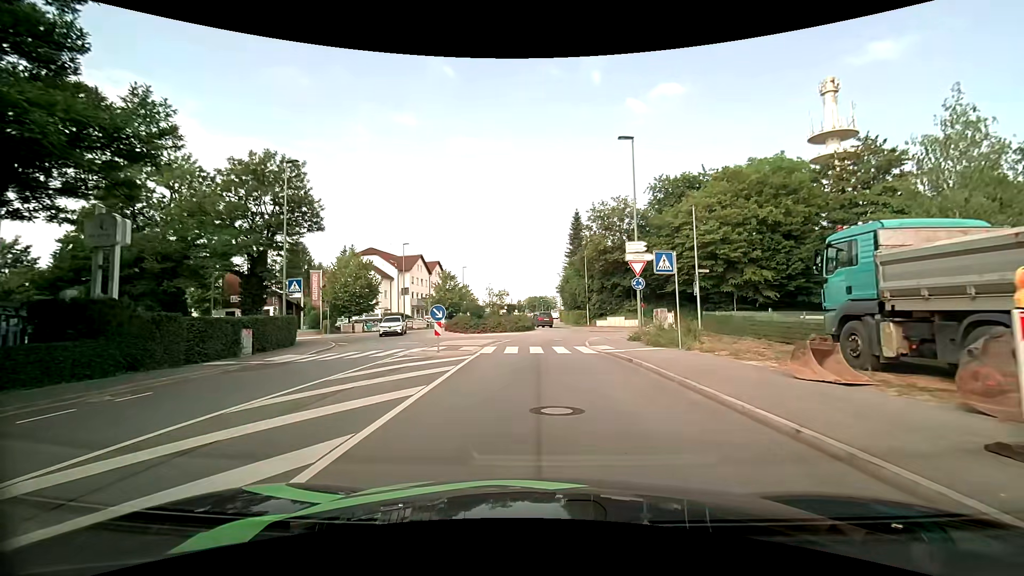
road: tertiary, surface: asphalt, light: Day
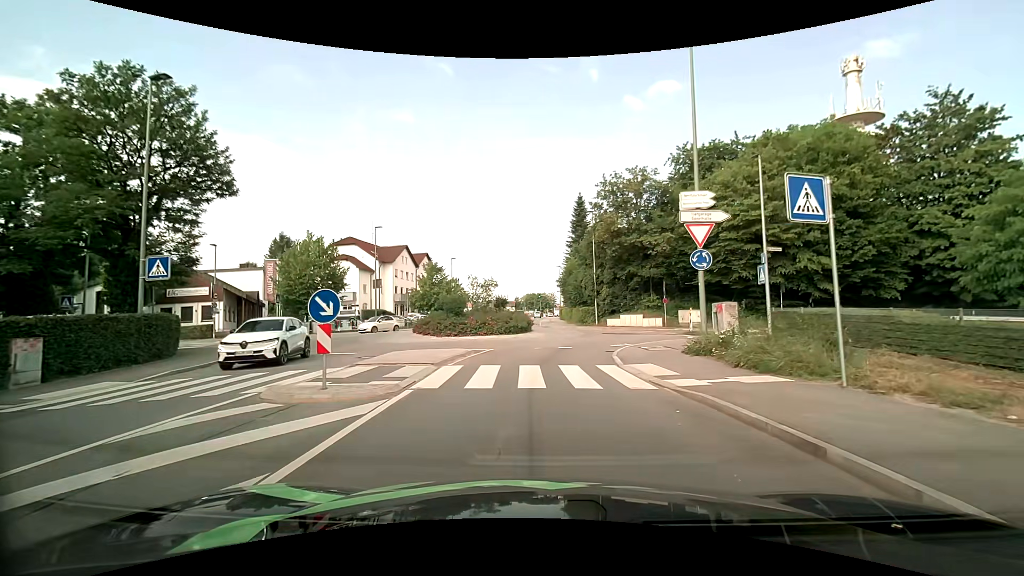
(0.0, +9.5) m; 0°
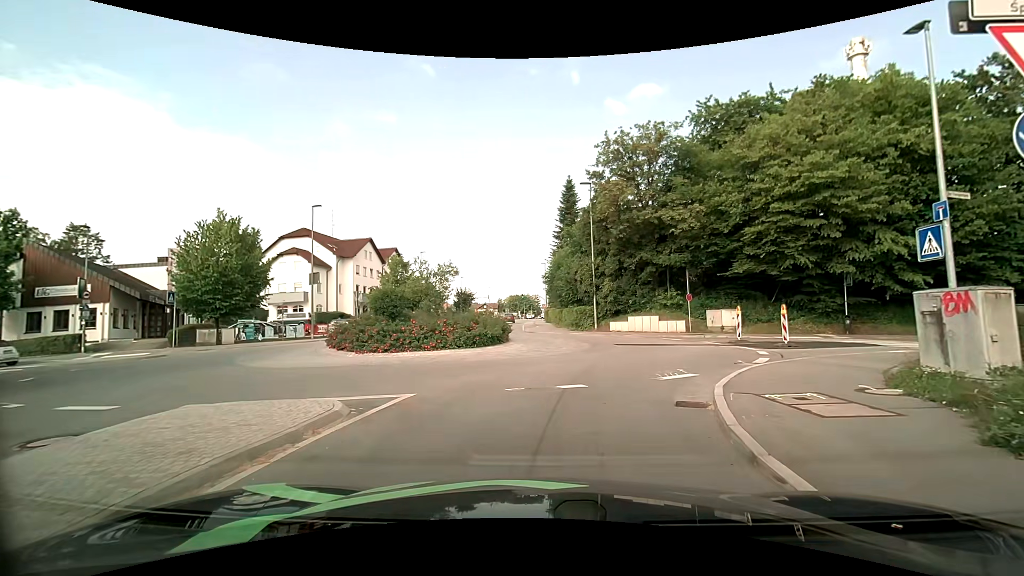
(0.0, +10.3) m; +2°
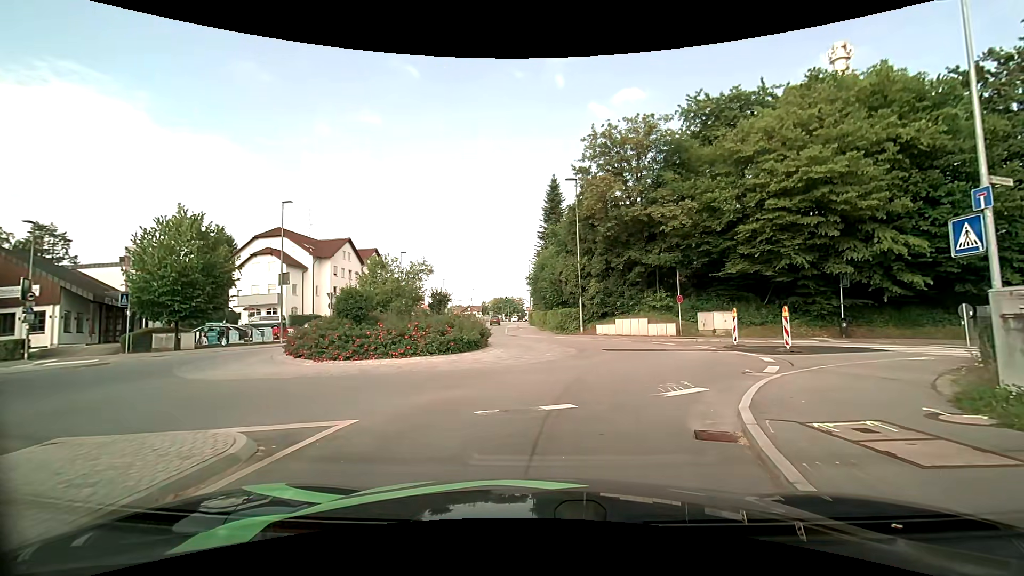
(0.0, +1.8) m; +2°
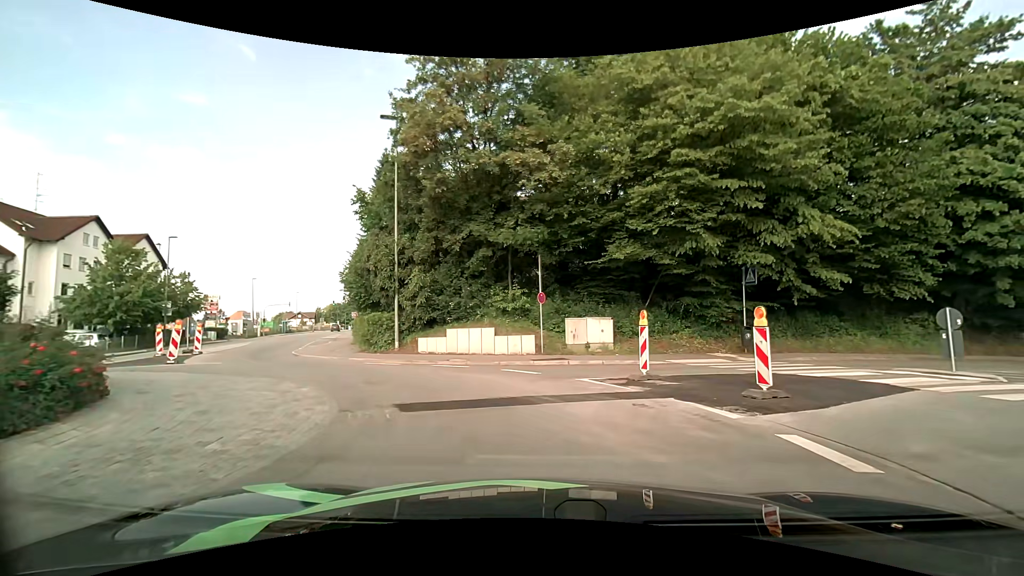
(+1.5, +11.1) m; +17°
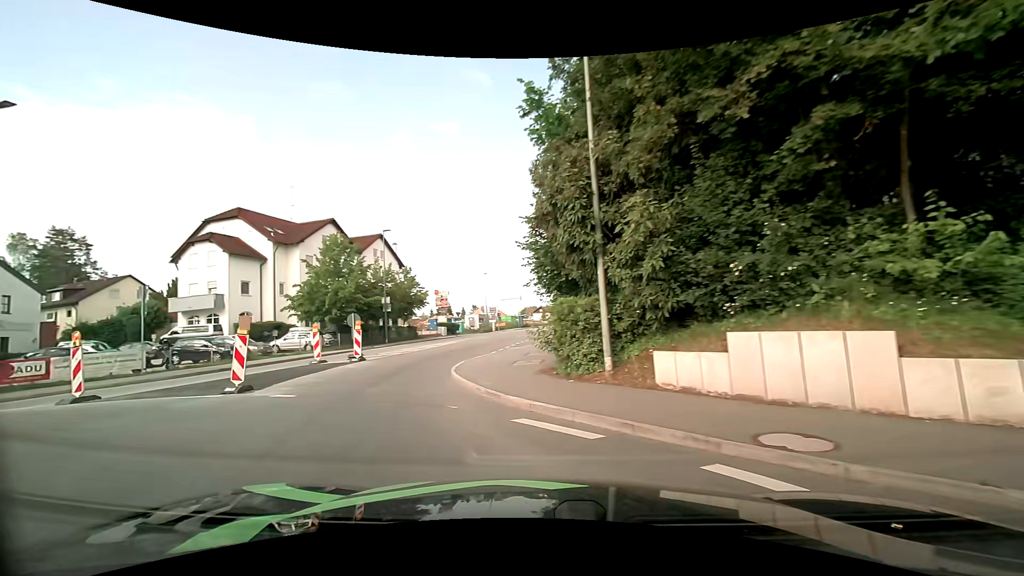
(-1.6, +11.6) m; -27°
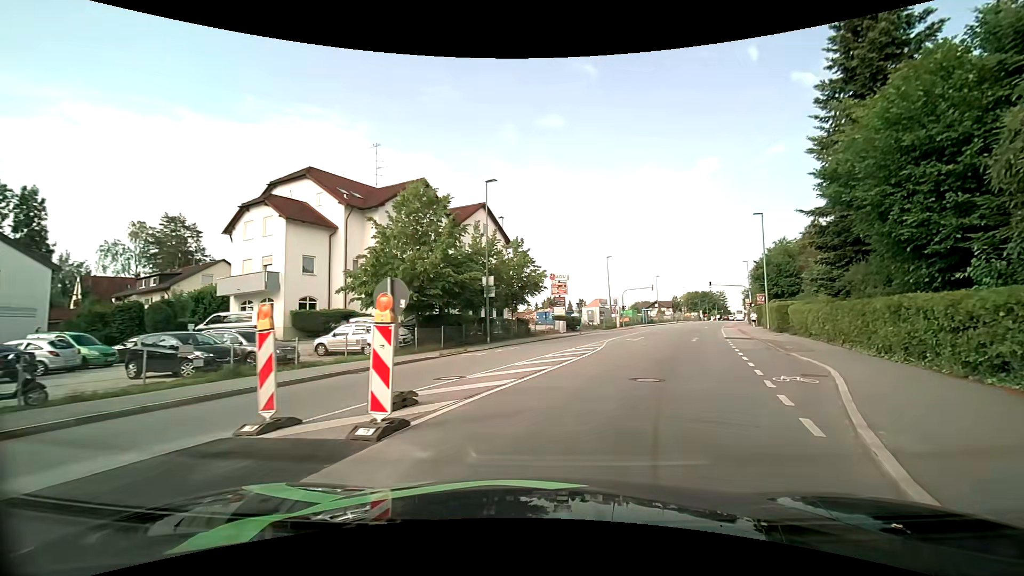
(-3.6, +14.9) m; -11°
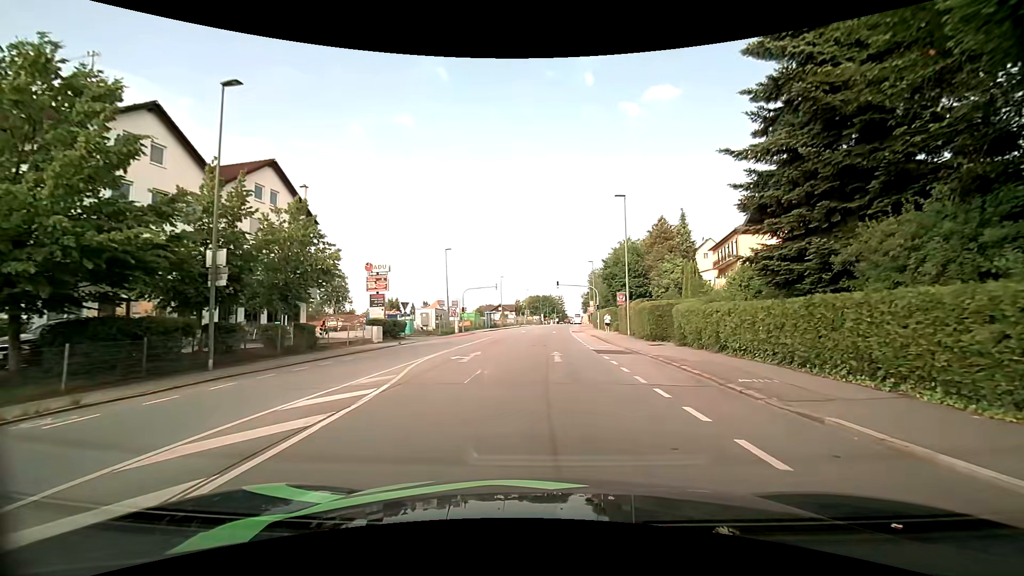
(+1.9, +12.0) m; +17°
(0, +10) (0, +20) (+1, +30) (+1, +40) (+1, +50) (+2, +60) (+2, +70) (+3, +80) (+4, +90) (+5, +100) m
